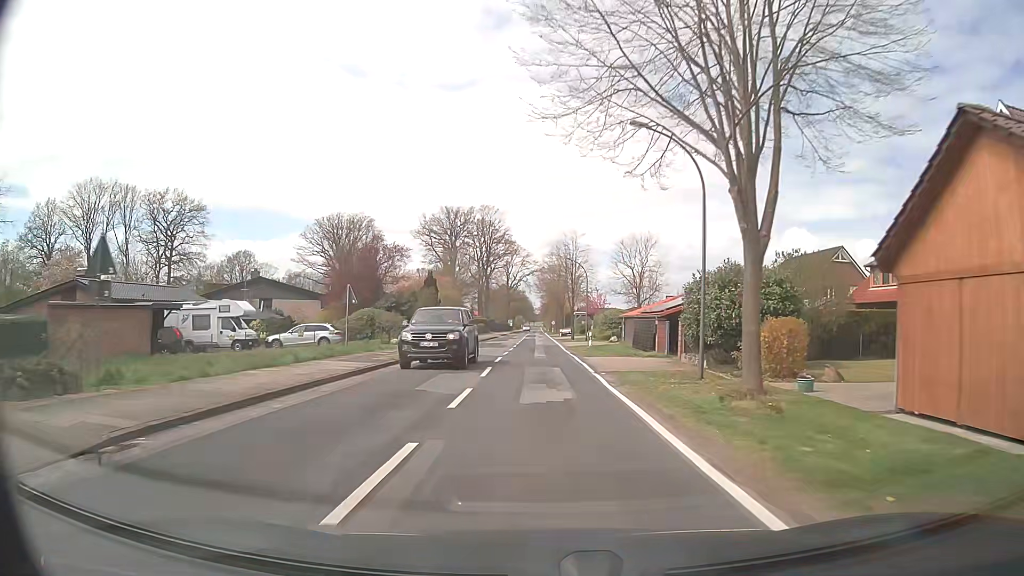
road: secondary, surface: asphalt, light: Day
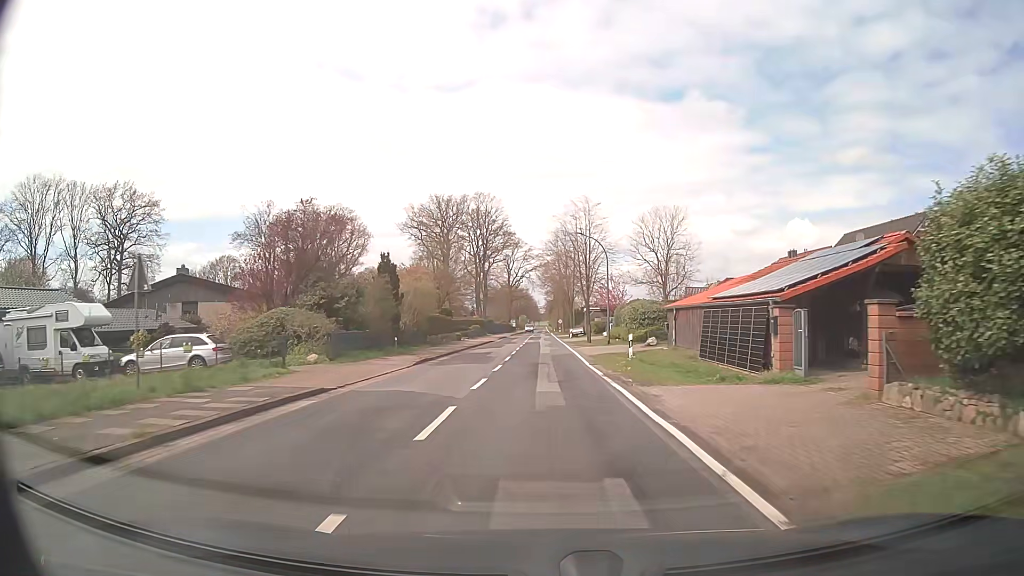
(0.0, +15.5) m; 0°
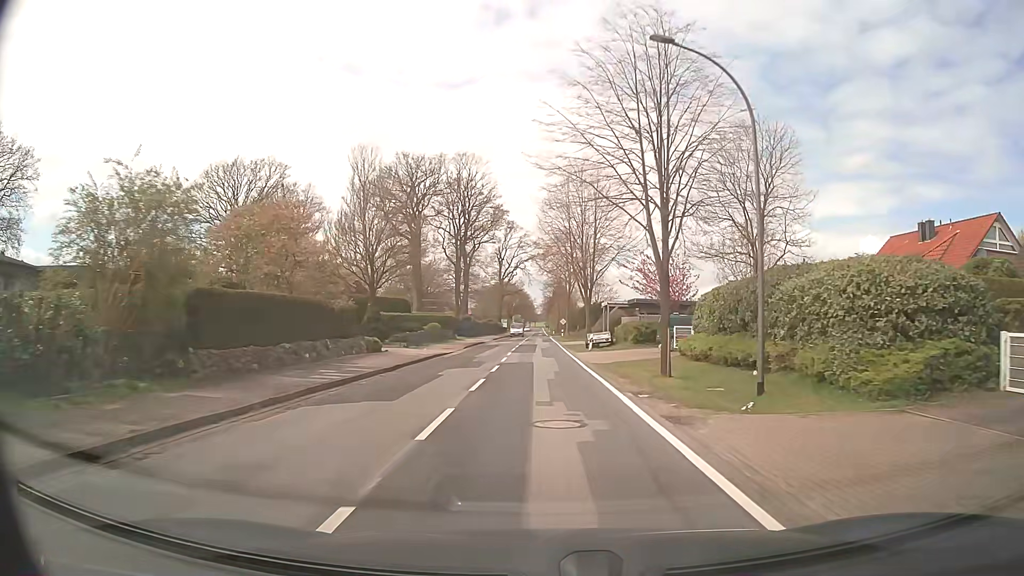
(-0.2, +30.9) m; 0°
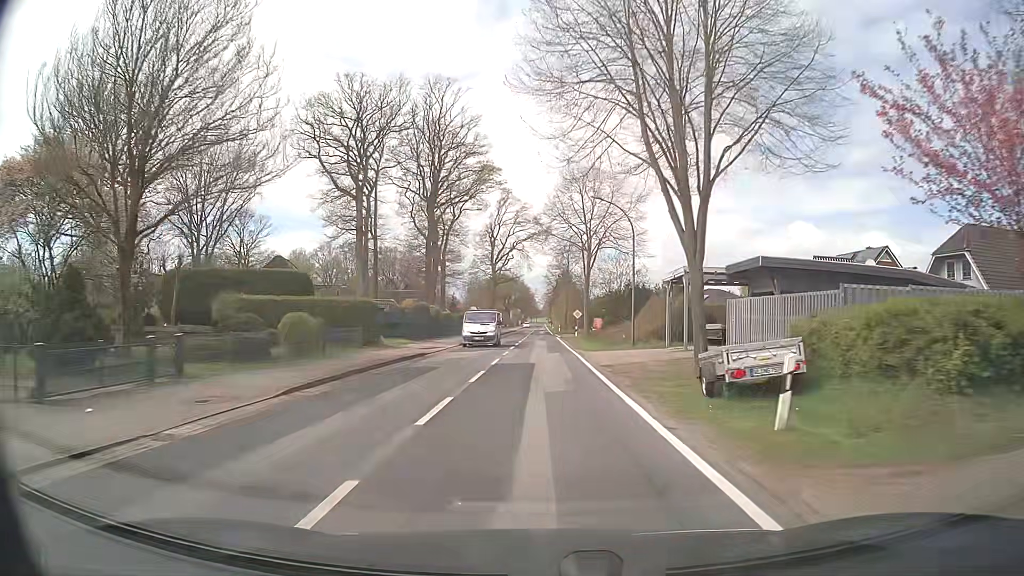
(+0.1, +30.7) m; 0°
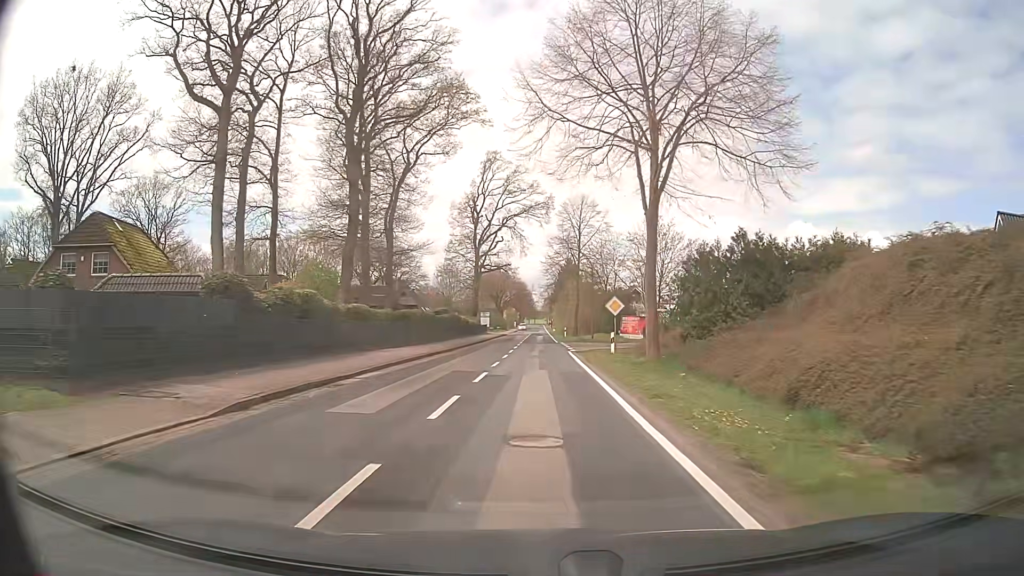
(+0.1, +30.6) m; 0°
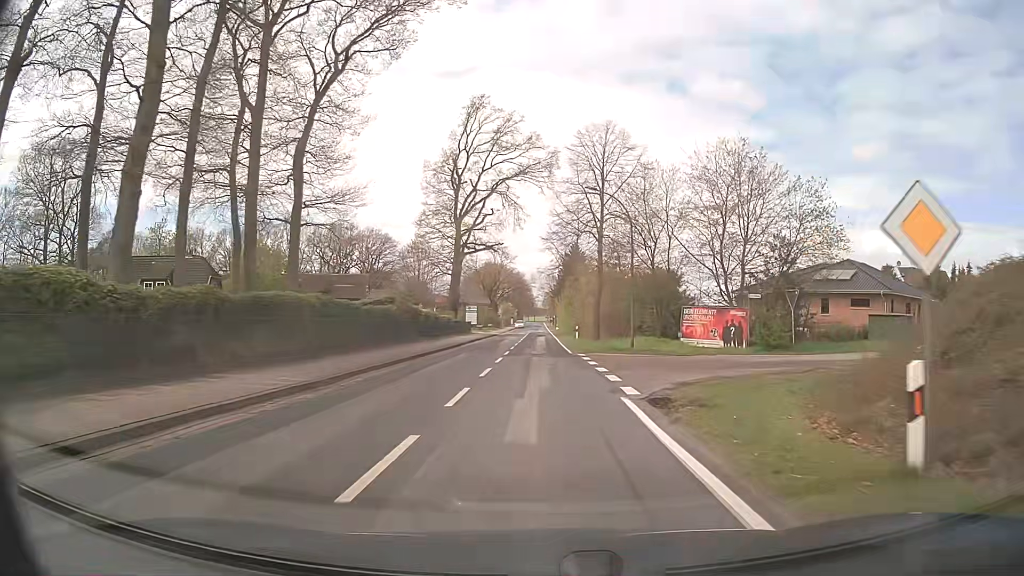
(0.0, +22.9) m; 0°
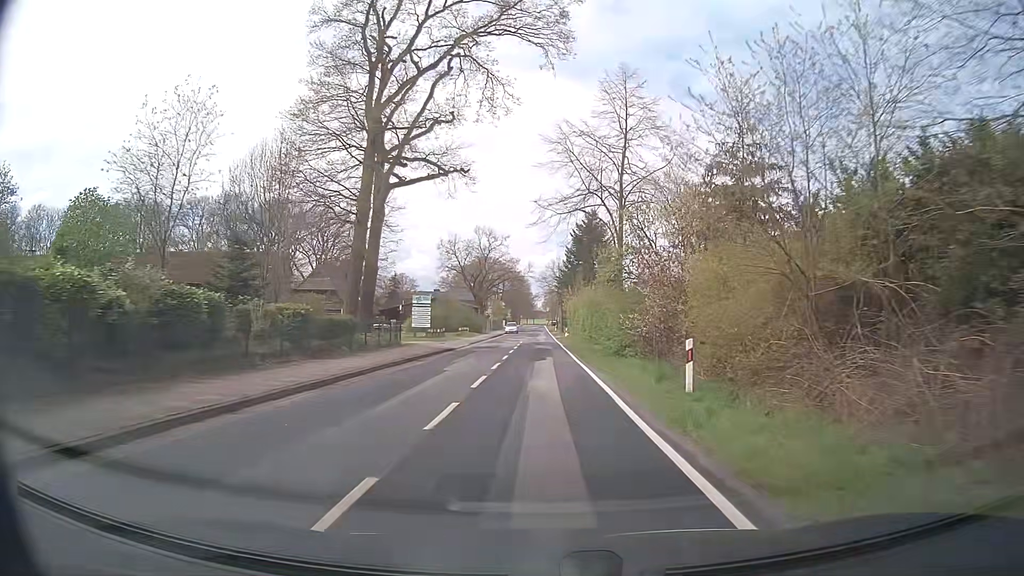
(-0.1, +38.3) m; 0°
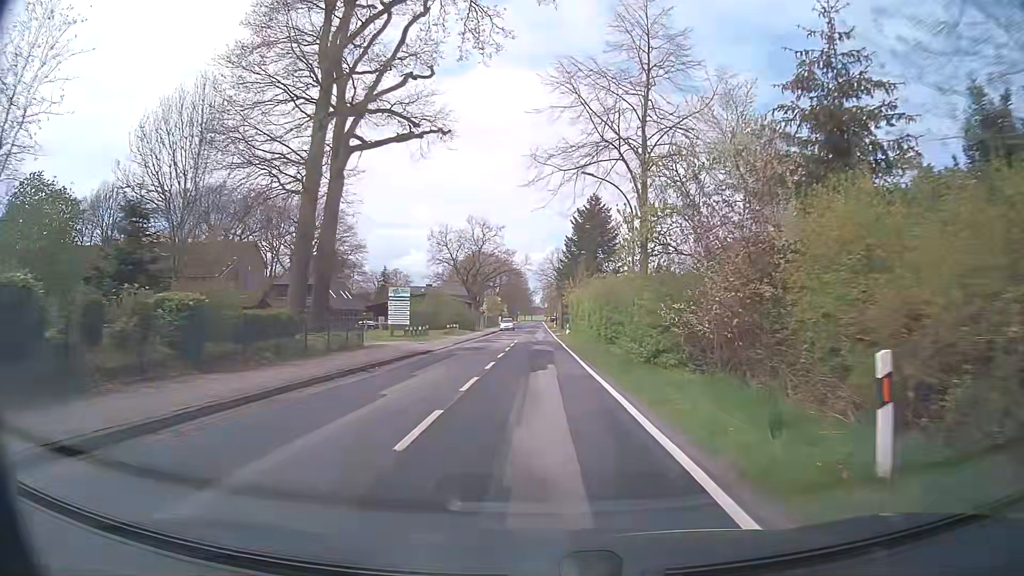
(0.0, +7.7) m; 0°
(0, +10) (0, +20) (0, +30) (0, +40) (0, +50) (0, +60) (0, +70) (0, +80) (0, +90) (-1, +100) m
